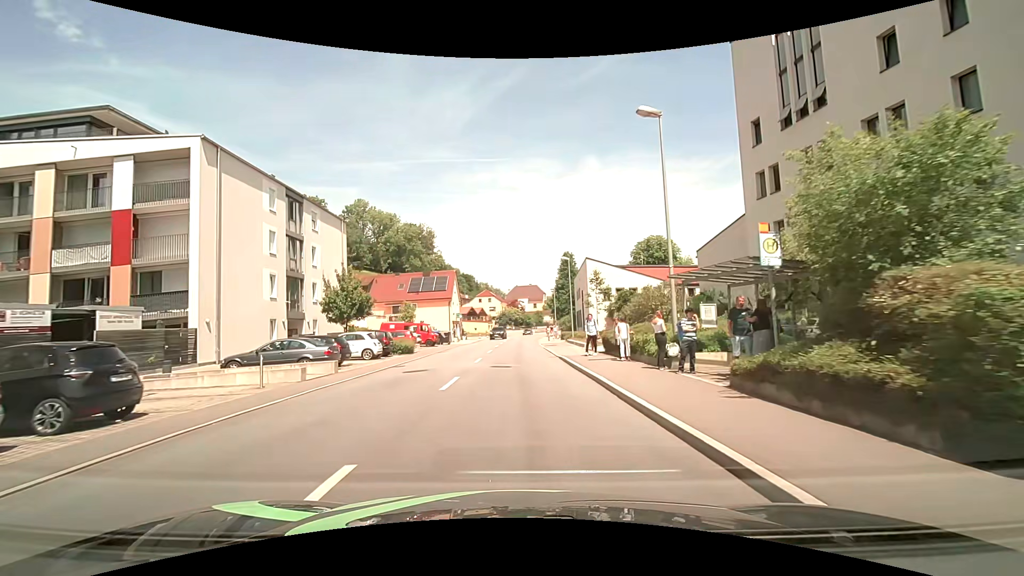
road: tertiary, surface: asphalt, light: Day
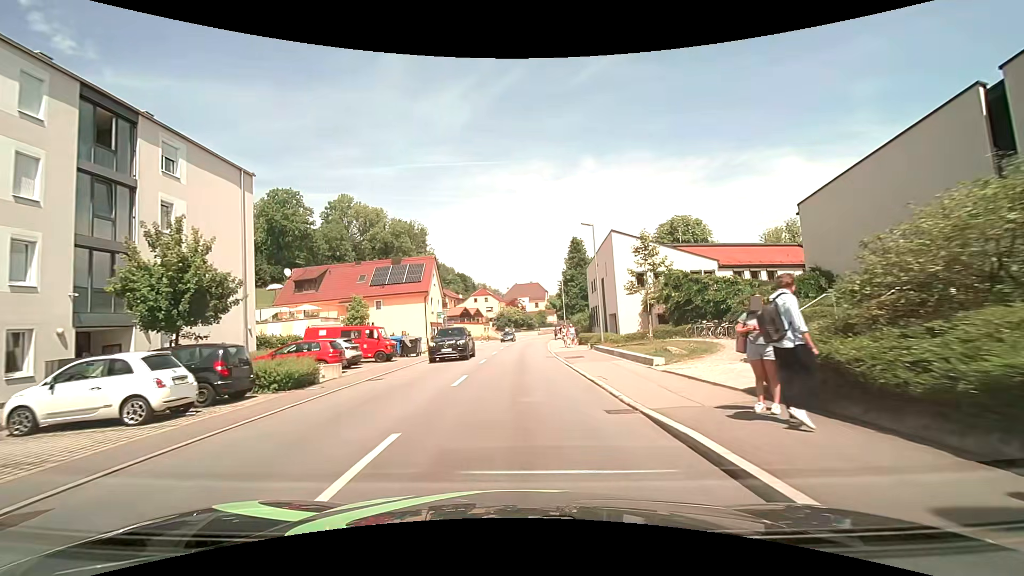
(+0.1, +16.2) m; +1°
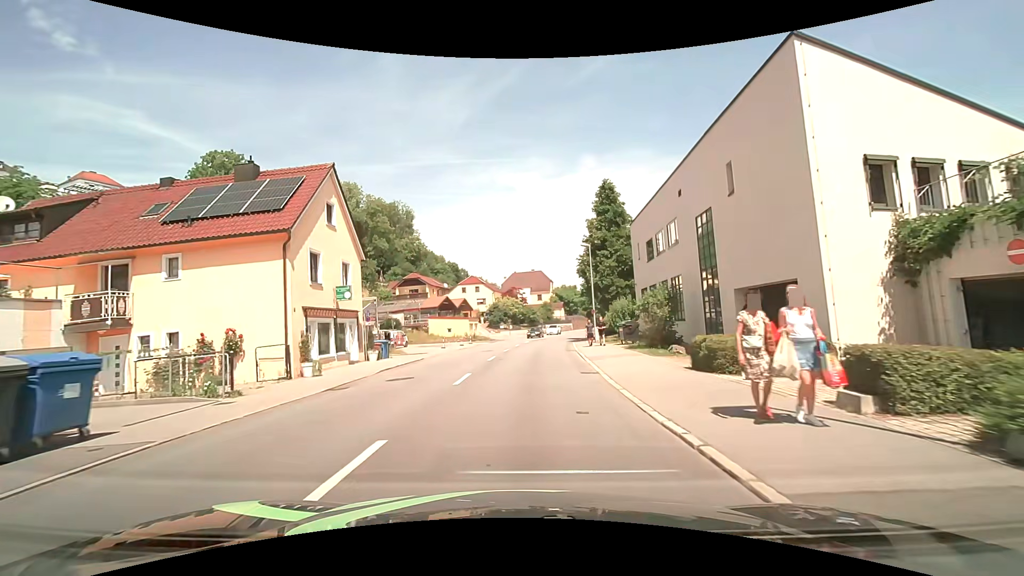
(-0.4, +27.8) m; -1°
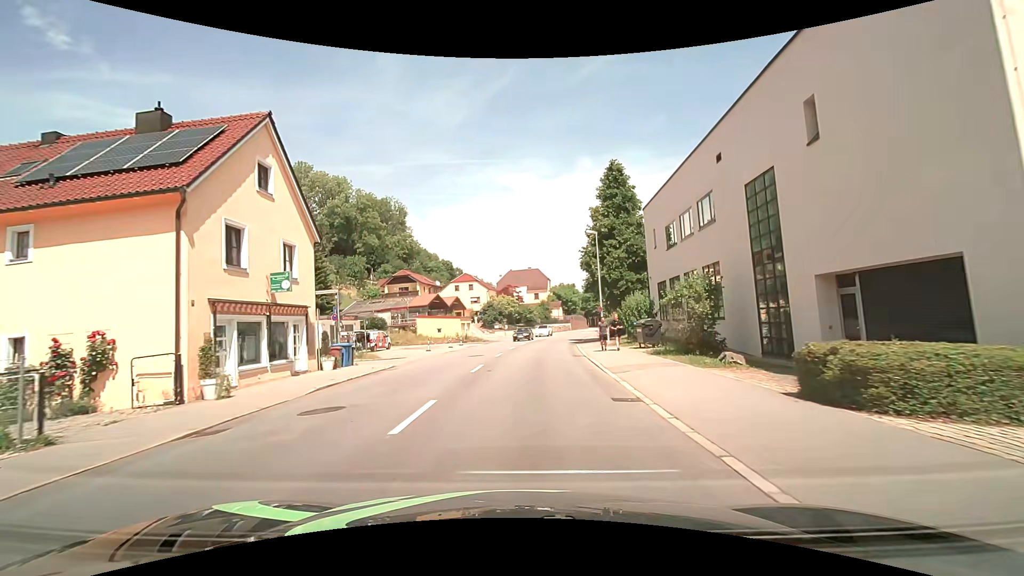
(+0.1, +5.7) m; +1°
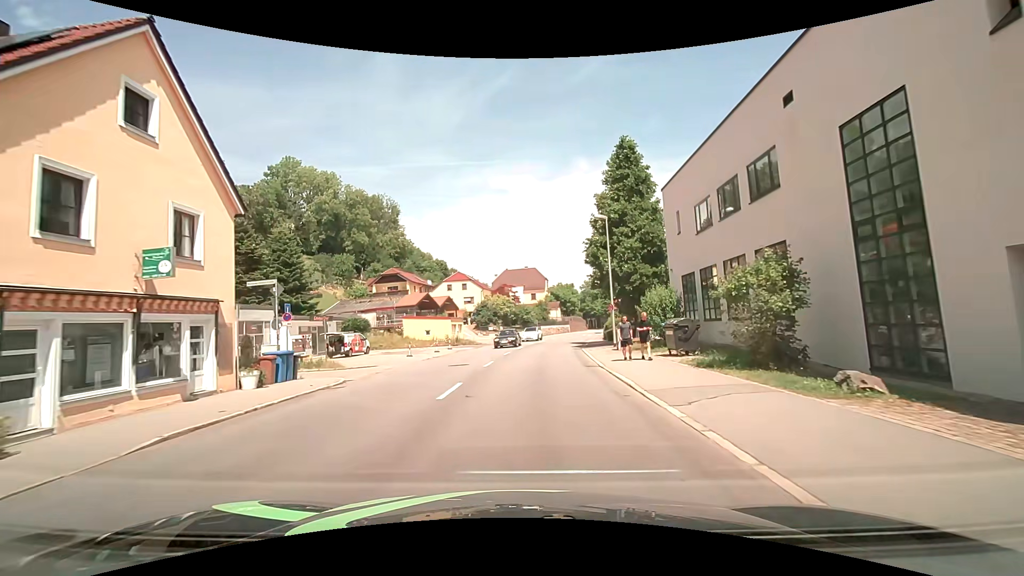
(0.0, +5.7) m; 0°
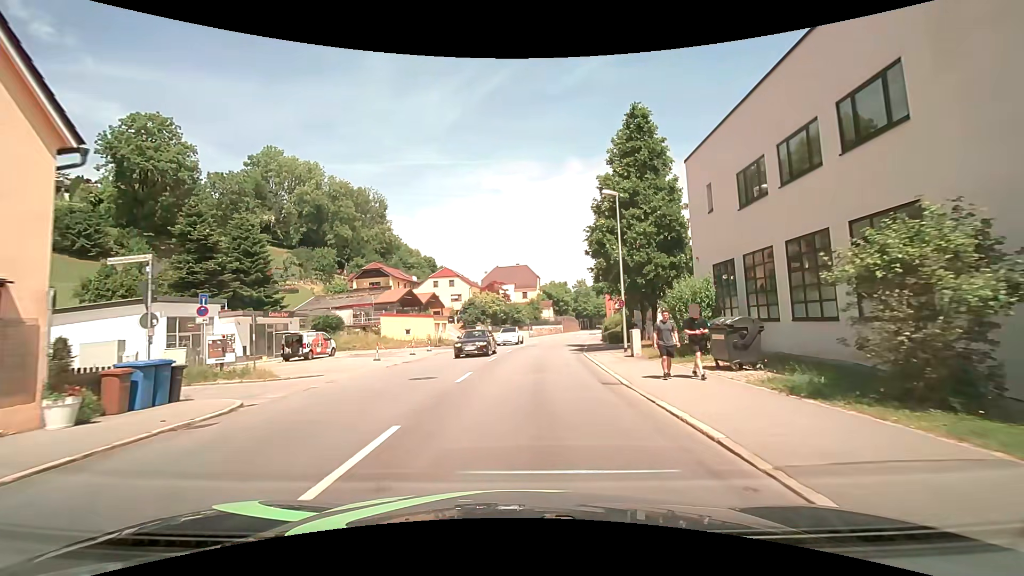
(0.0, +5.7) m; +1°
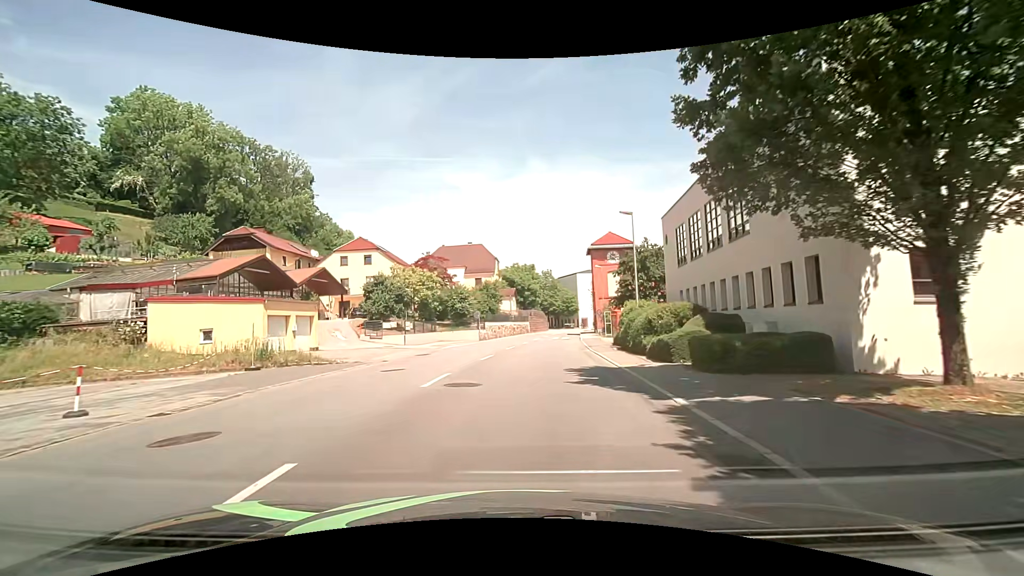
(+1.4, +29.1) m; +4°
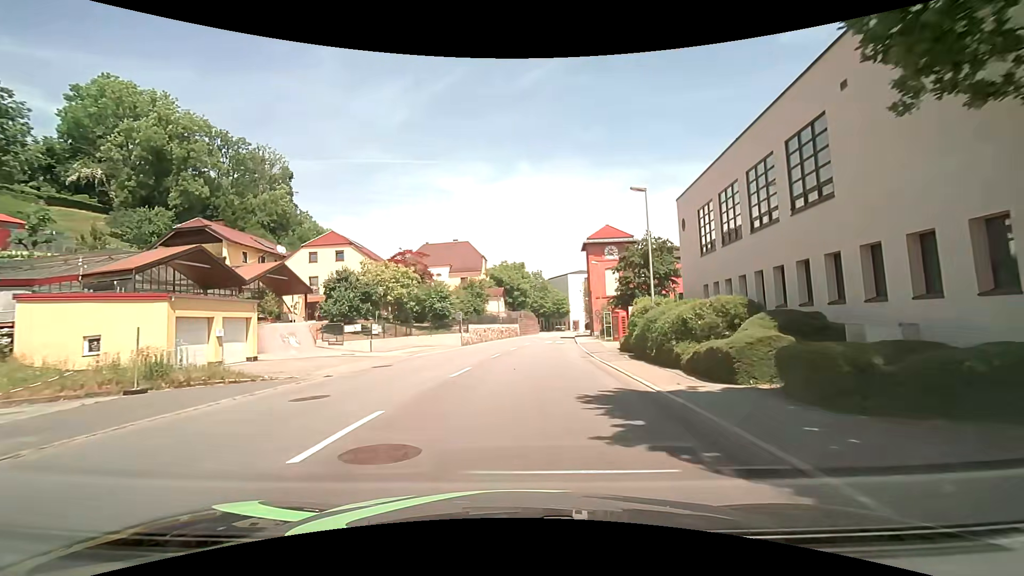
(+0.1, +5.8) m; +2°
(0, +10) (+1, +20) (+2, +30) (+3, +40) (+4, +50) (+5, +60) (+7, +70) (+8, +80) (+9, +89) (+10, +99) m
